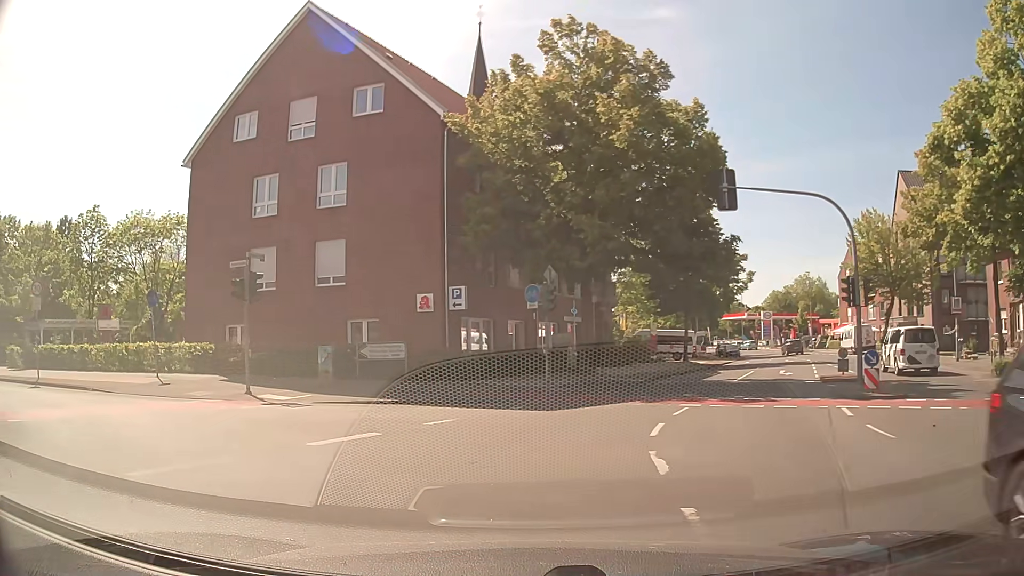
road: secondary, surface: asphalt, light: Day
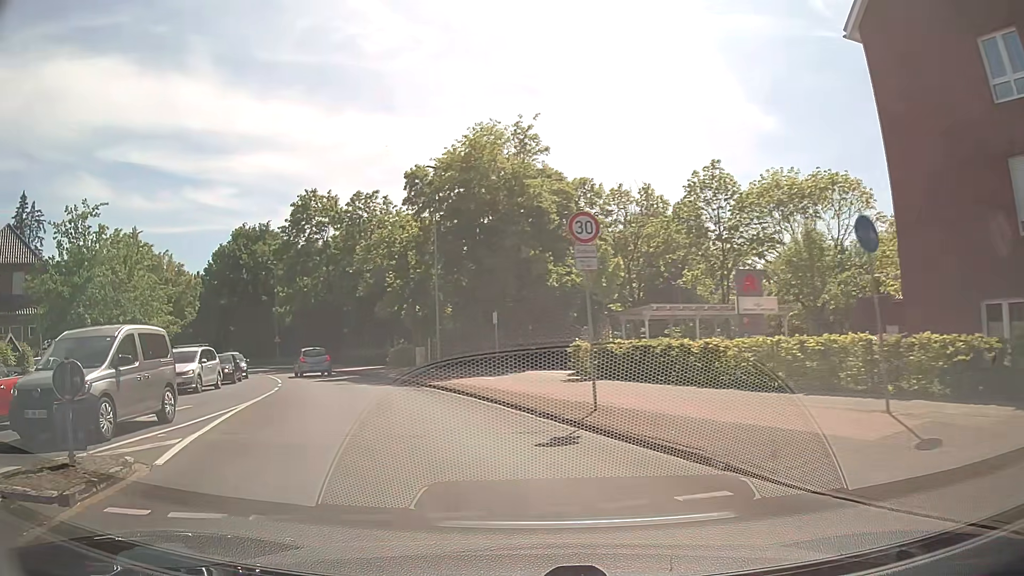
(-7.0, +12.1) m; -55°
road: tertiary
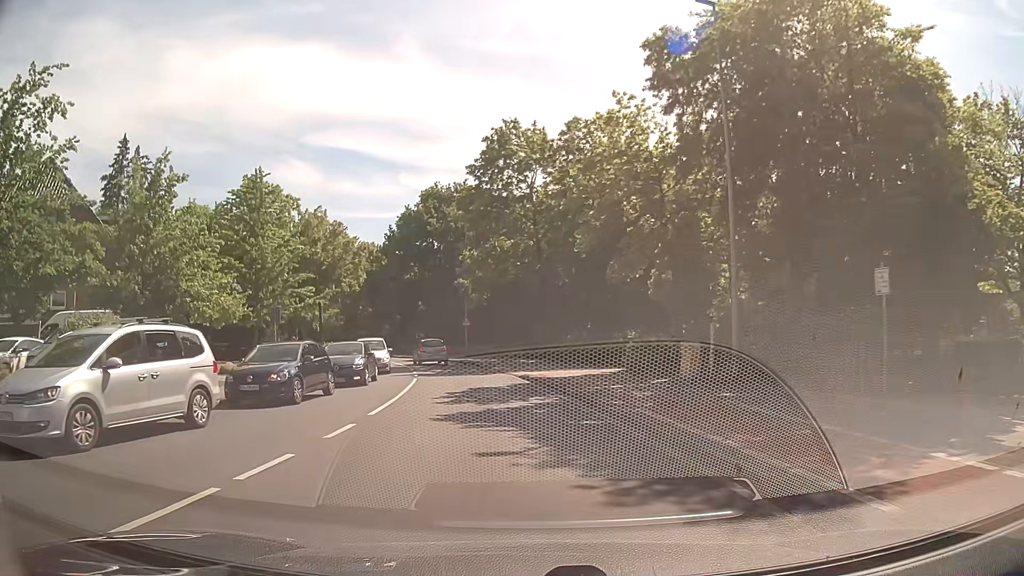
(-3.6, +17.2) m; -20°
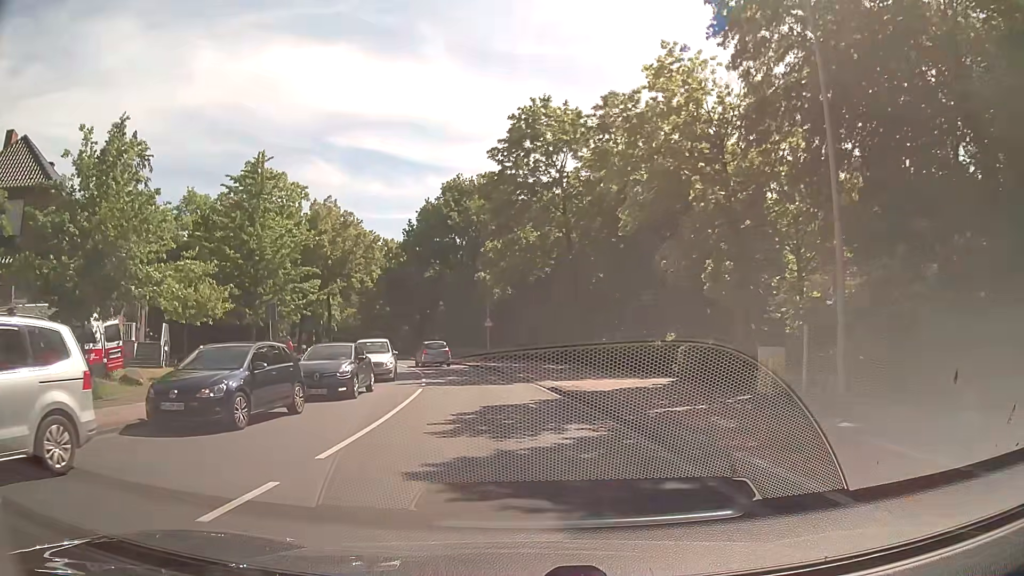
(-0.1, +4.6) m; -2°
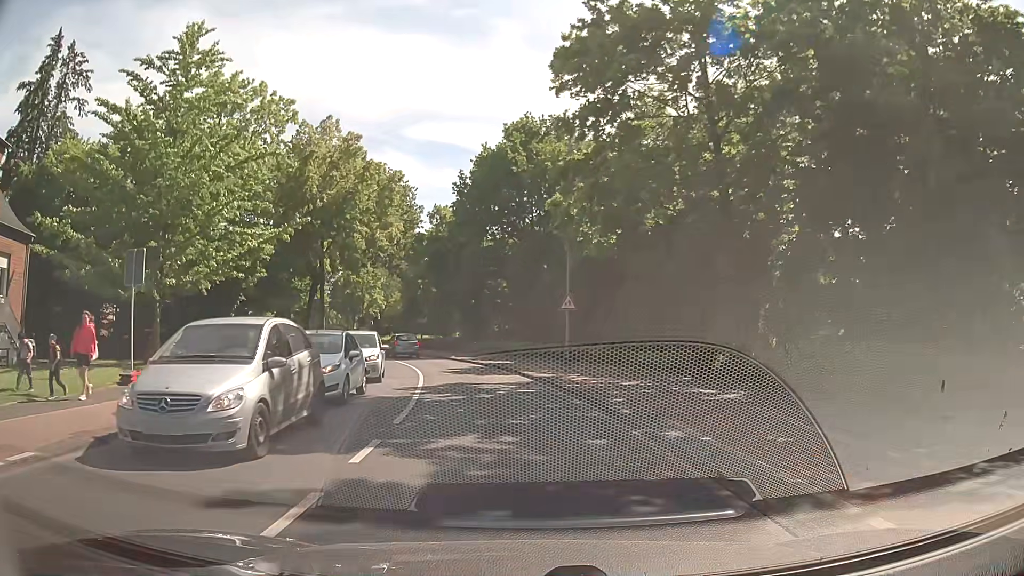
(-1.2, +18.2) m; -6°
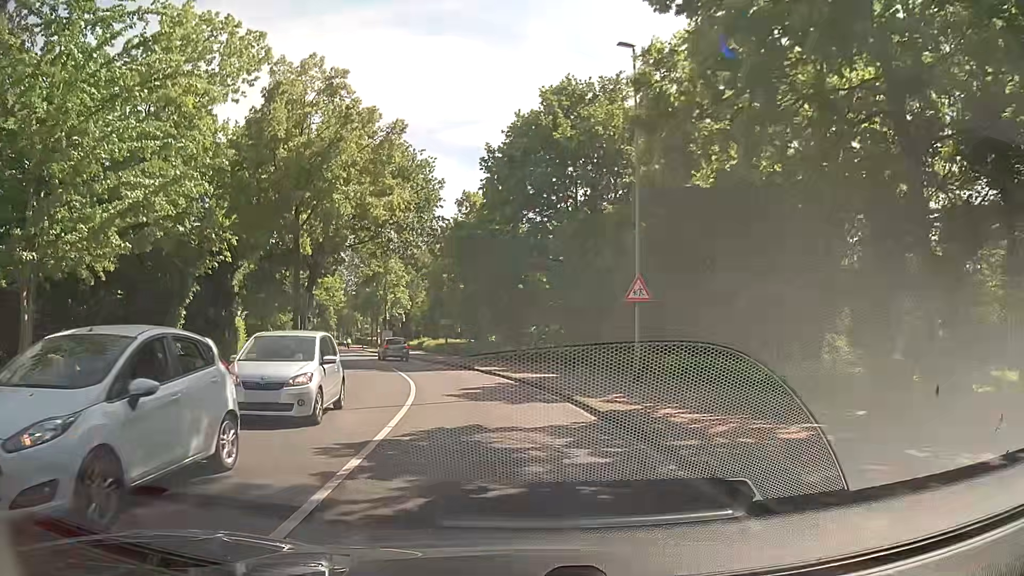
(-0.4, +9.1) m; -4°
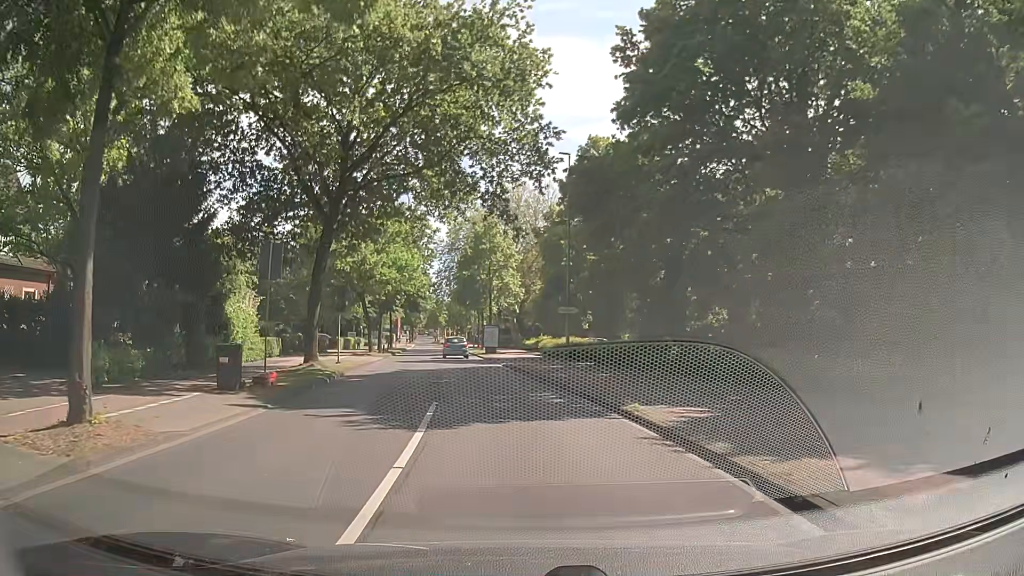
(-1.5, +18.0) m; -11°
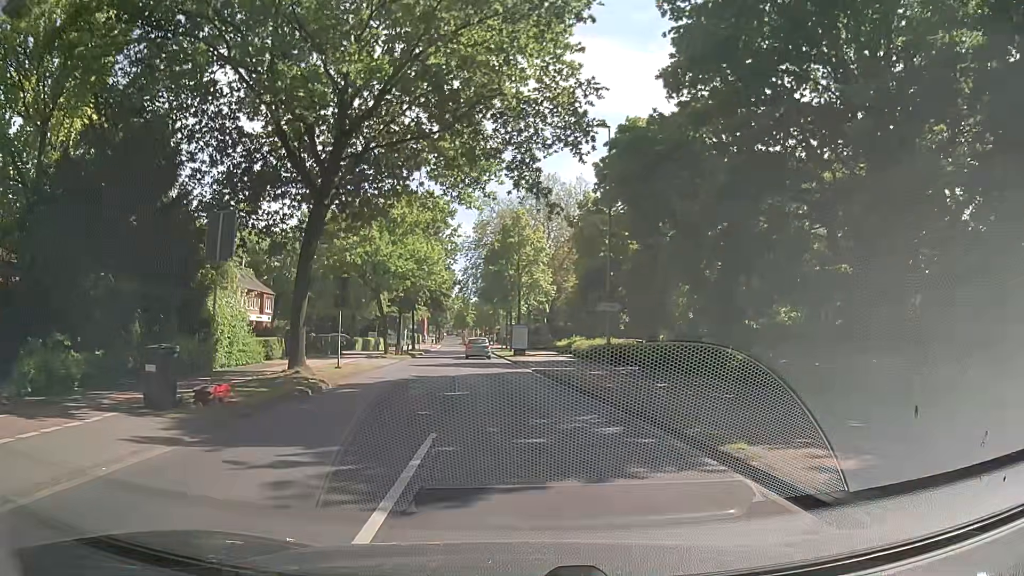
(-0.1, +4.5) m; -2°
(0, +10) (-1, +20) (-1, +30) (-2, +40) (-3, +50) (-4, +60) (-4, +70) (-5, +80) (-5, +90) (-6, +100) m
